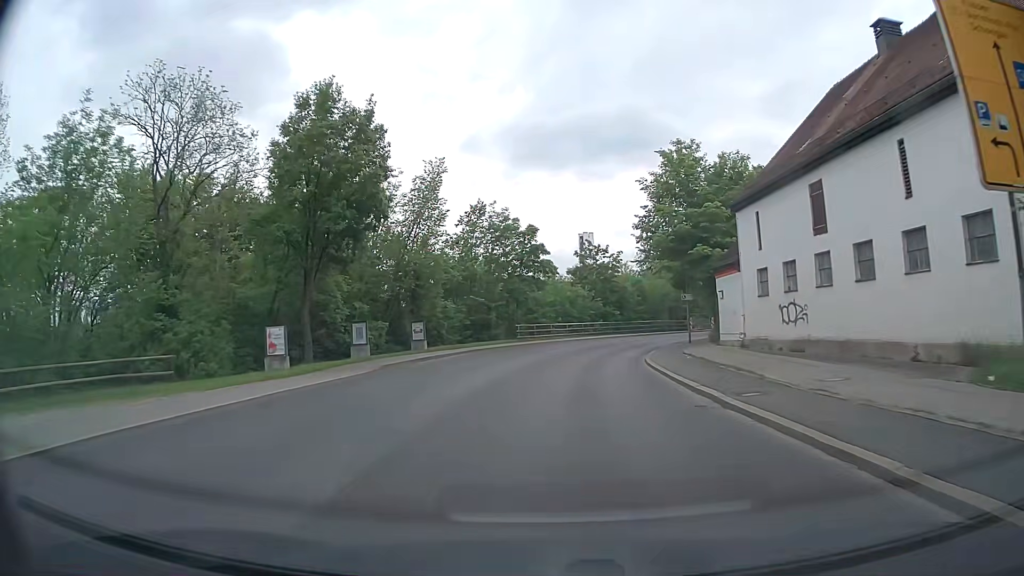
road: secondary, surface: asphalt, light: Day
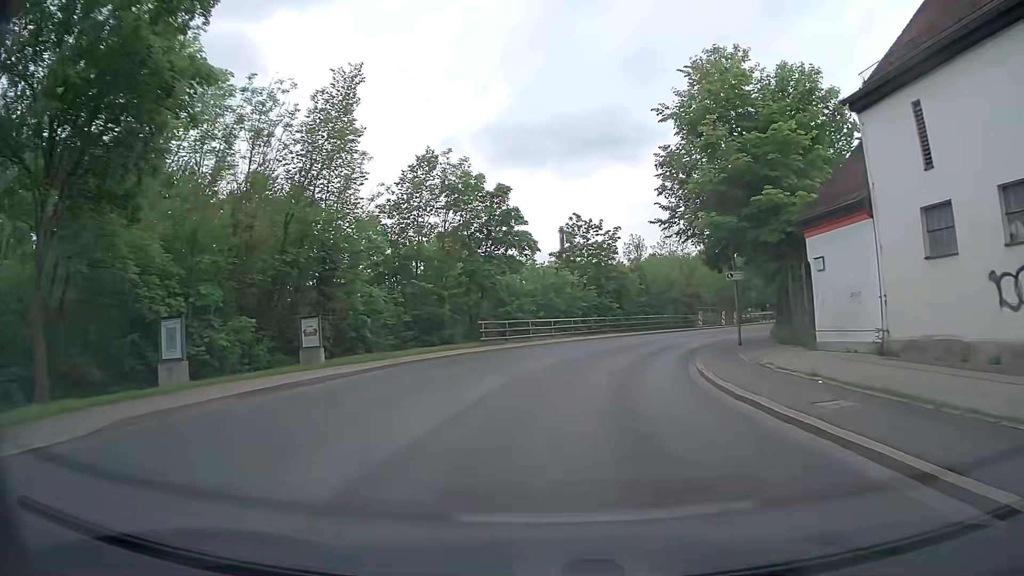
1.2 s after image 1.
(+0.2, +14.2) m; +2°
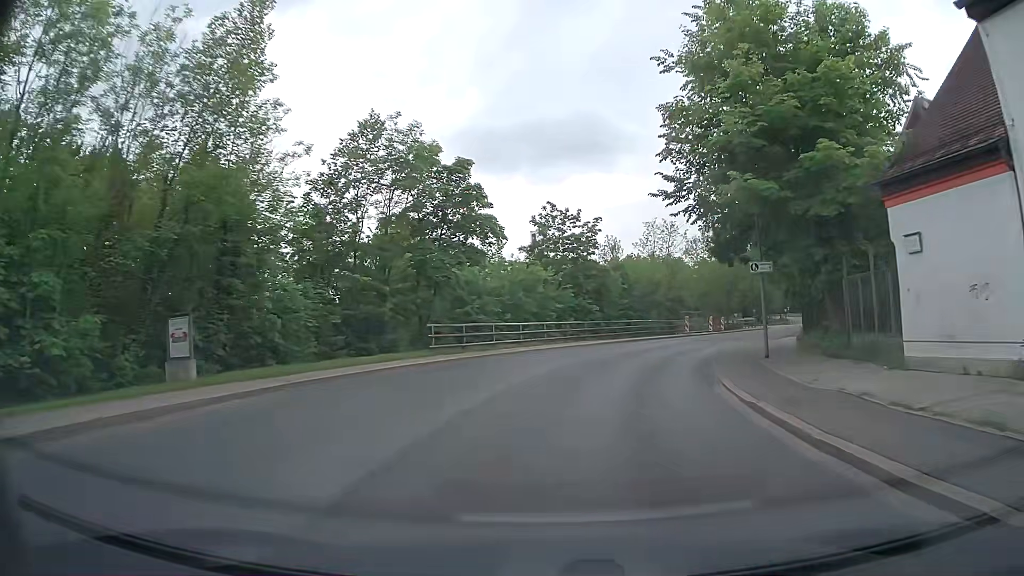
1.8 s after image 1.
(+0.1, +6.7) m; +3°
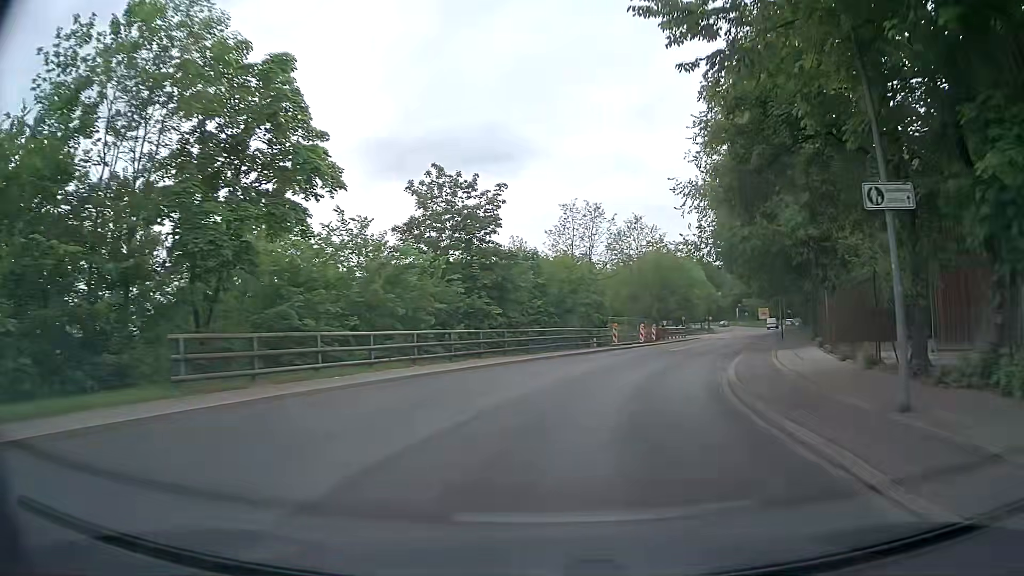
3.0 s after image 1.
(+0.8, +12.8) m; +8°
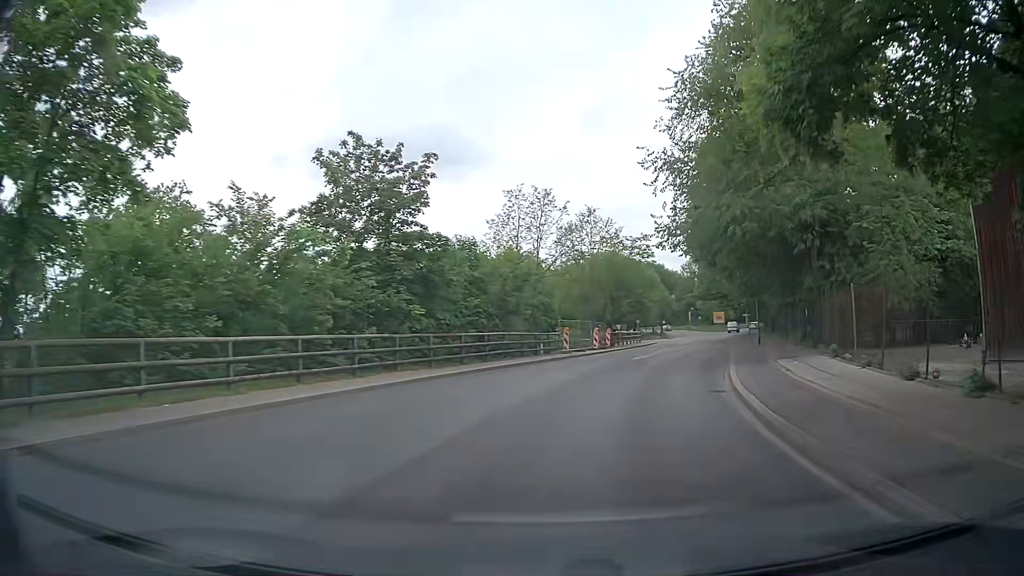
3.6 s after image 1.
(+0.2, +6.1) m; +4°
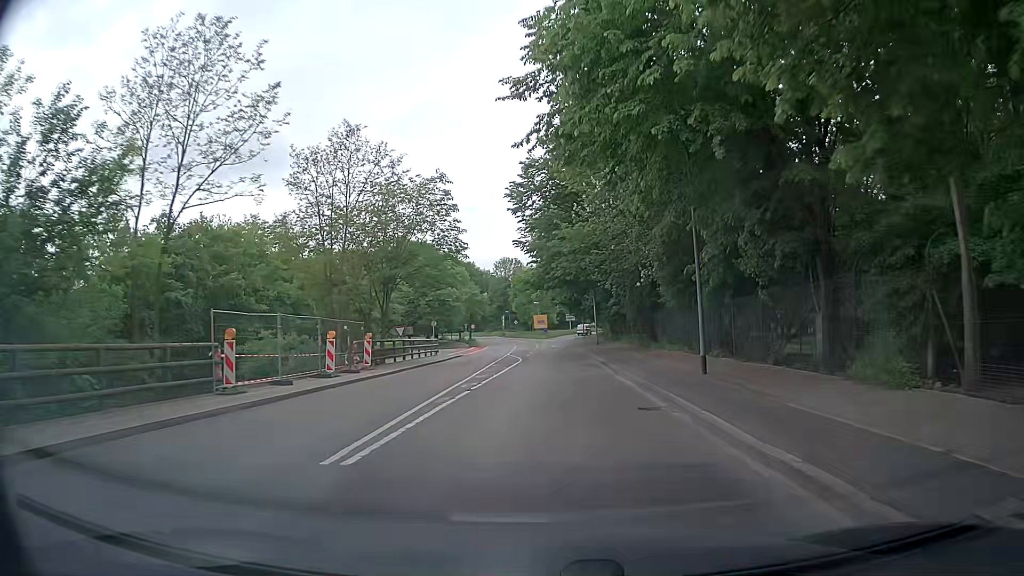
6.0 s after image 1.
(+3.8, +24.0) m; +16°
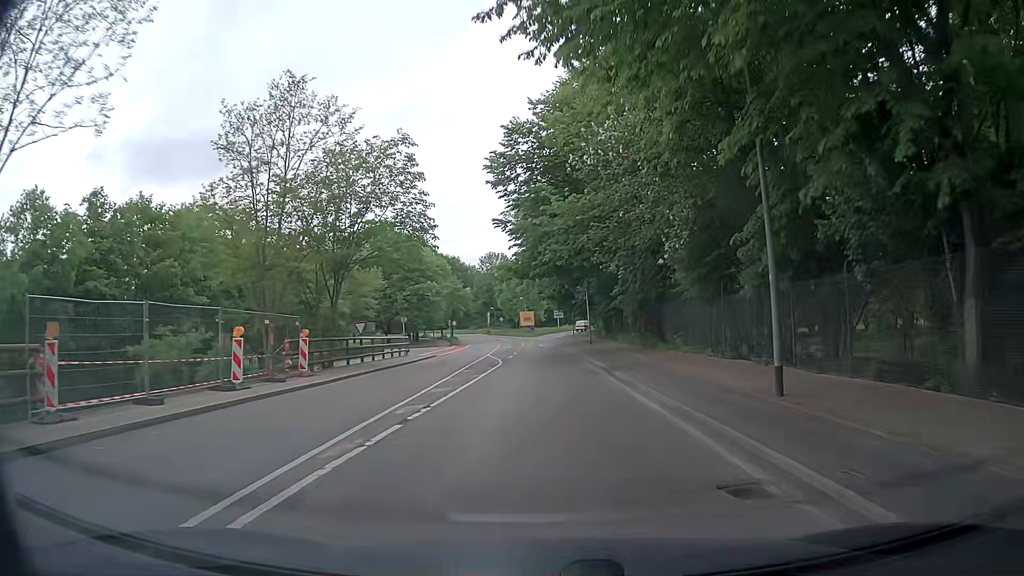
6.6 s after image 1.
(0.0, +6.5) m; +1°
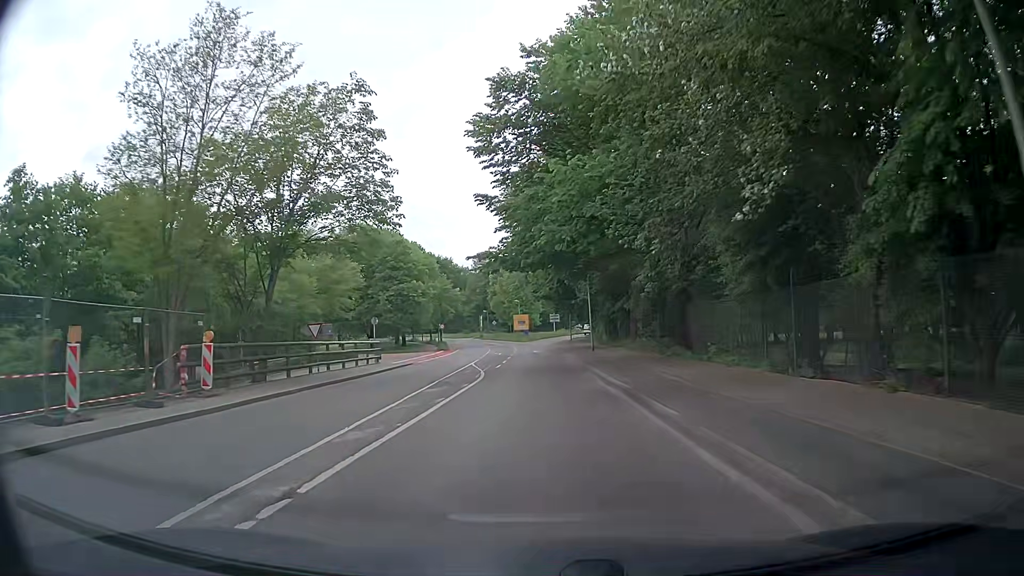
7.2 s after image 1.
(+0.1, +6.7) m; +1°
(0, +10) (0, +20) (0, +30) (-1, +40) (-1, +50) (-1, +60) (-1, +70) (-1, +80) (-1, +90) (0, +100) m
